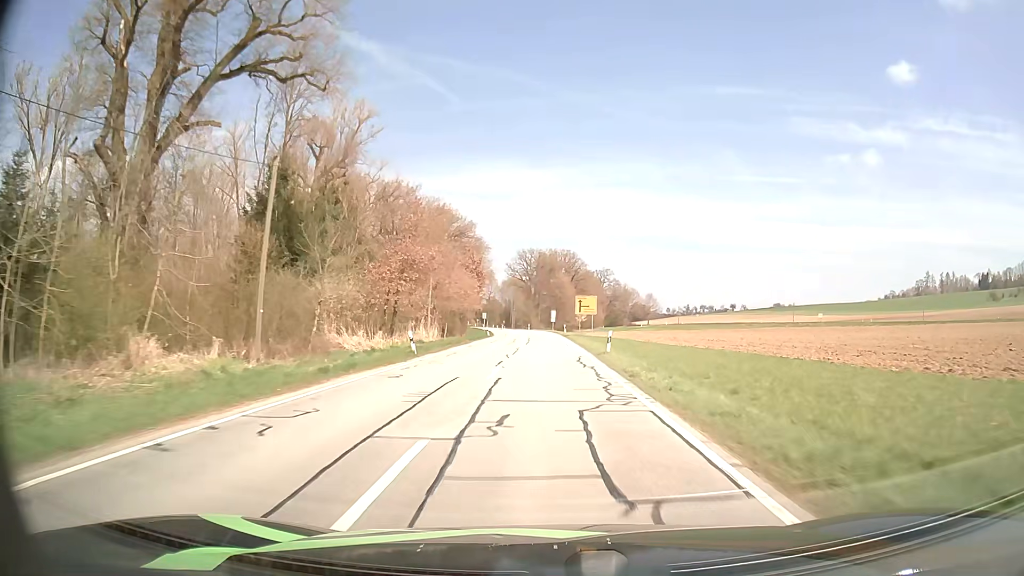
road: secondary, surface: asphalt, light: Day
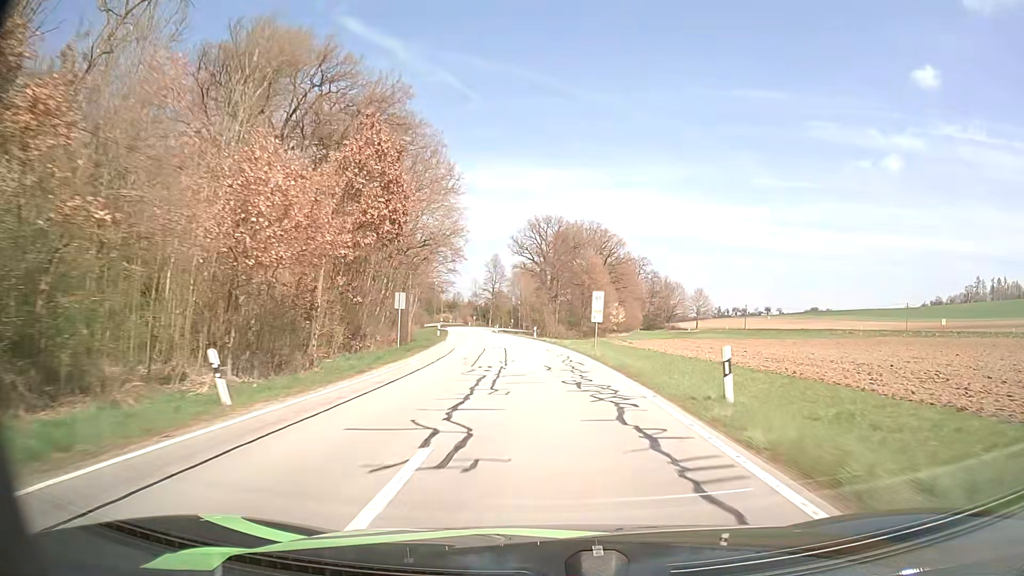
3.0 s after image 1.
(-0.7, +60.3) m; -2°
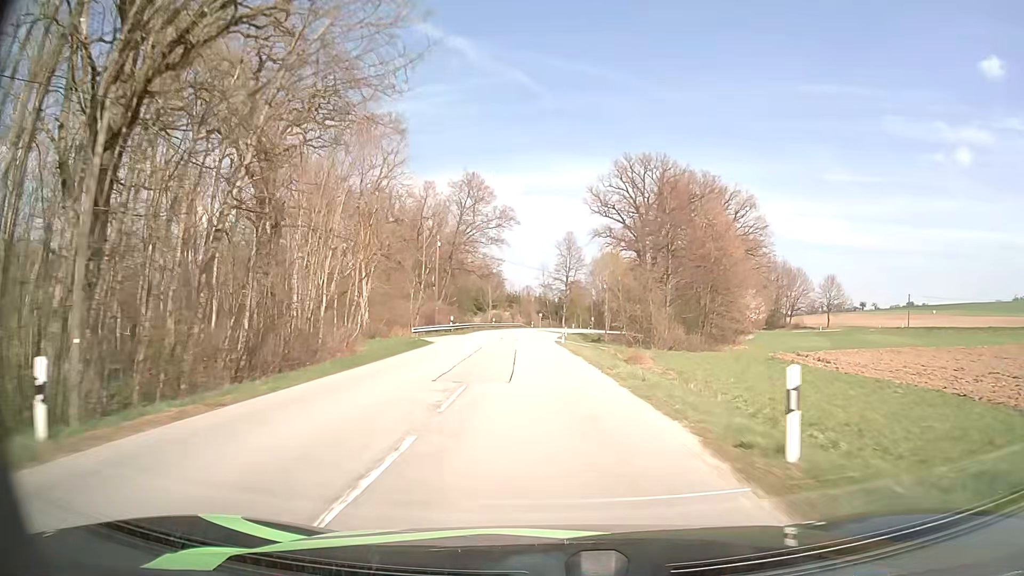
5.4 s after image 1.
(-2.3, +48.6) m; -6°
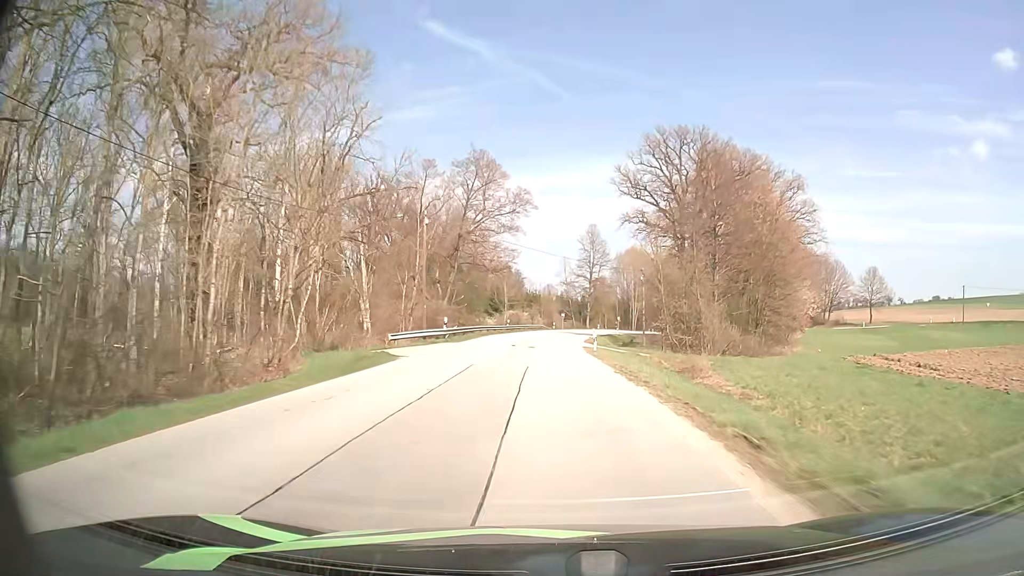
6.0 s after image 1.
(-0.2, +12.2) m; -2°
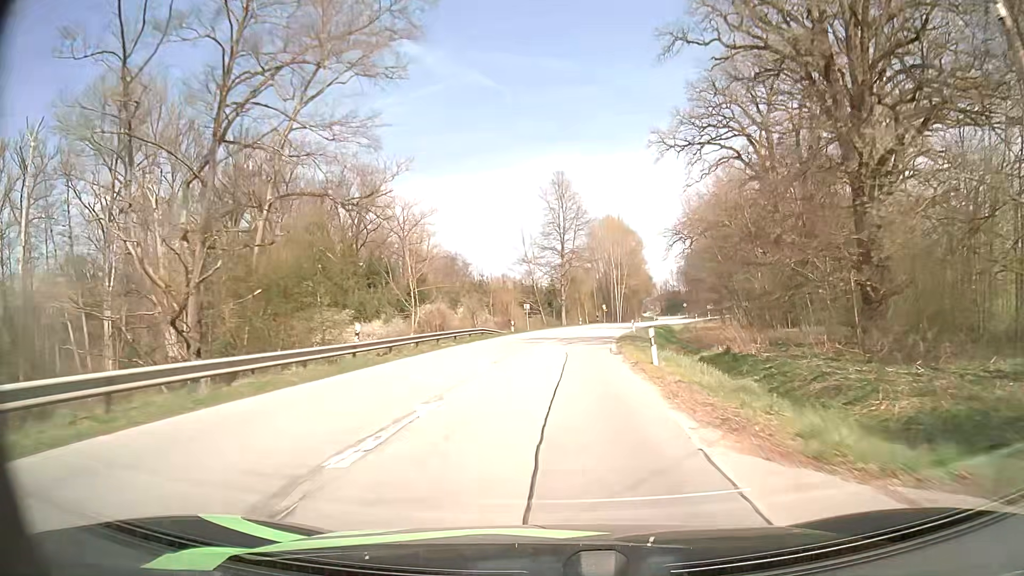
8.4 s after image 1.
(+0.5, +47.6) m; +3°
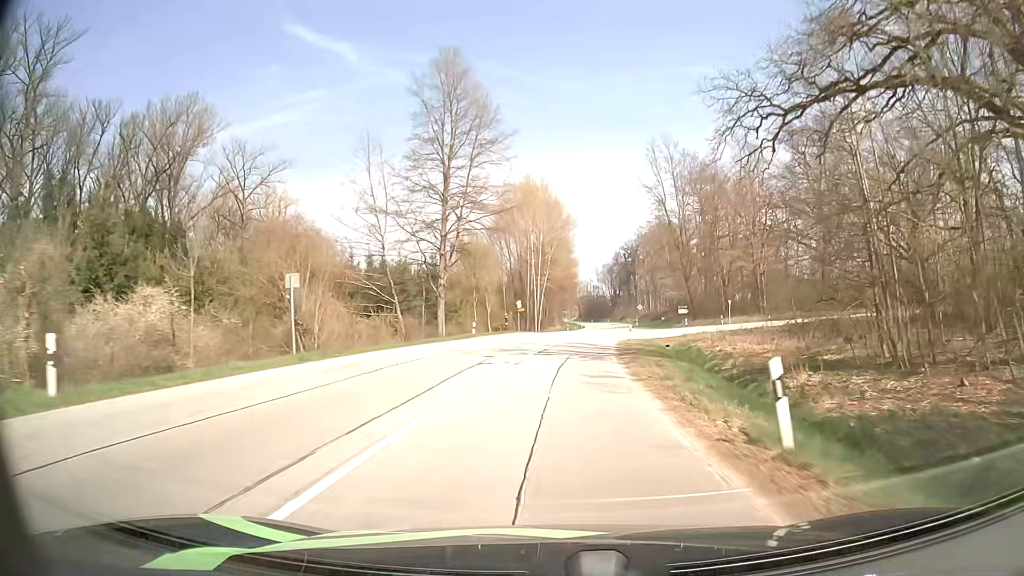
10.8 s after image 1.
(+2.9, +46.7) m; +8°
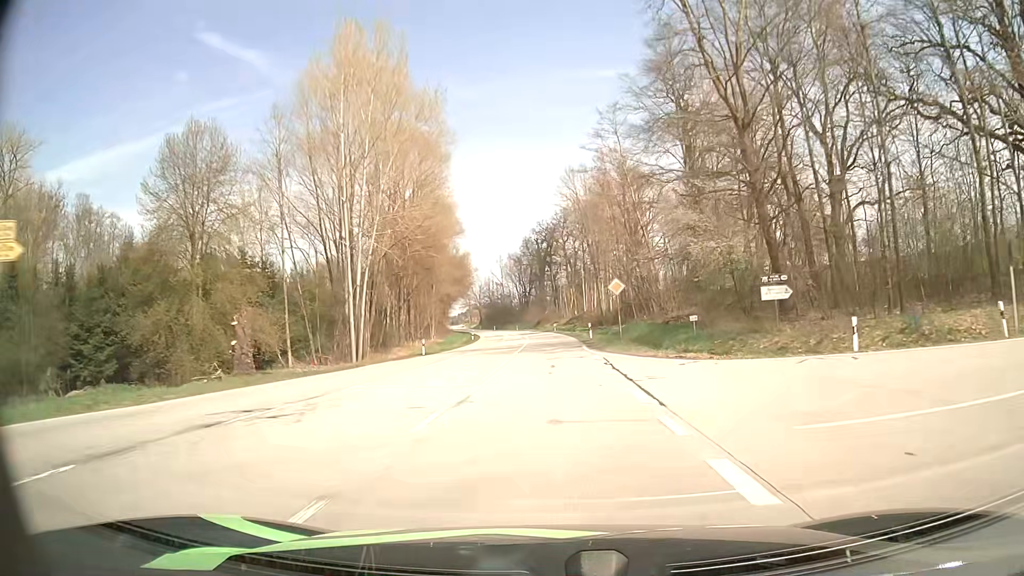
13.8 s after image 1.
(+4.6, +60.0) m; +7°
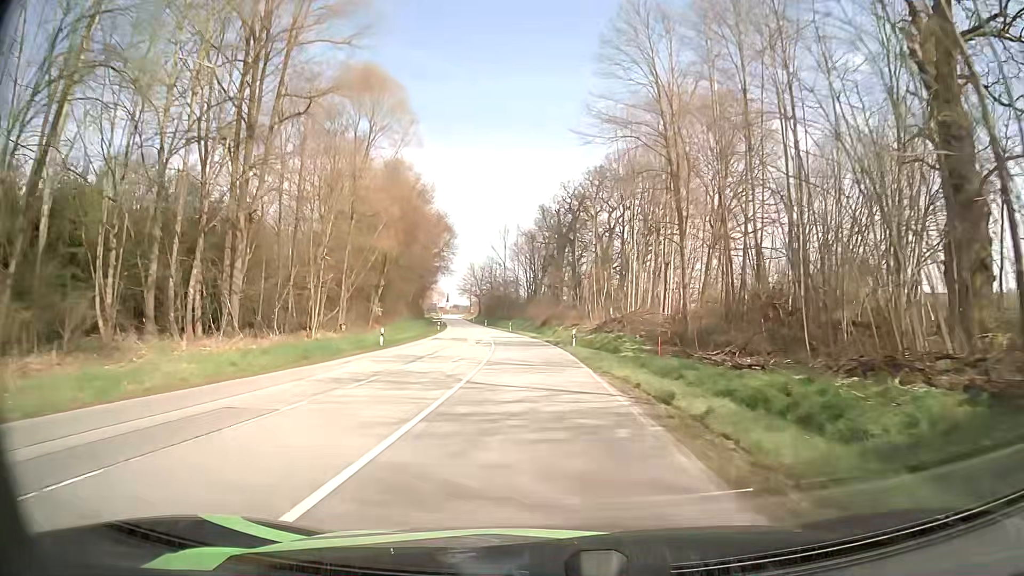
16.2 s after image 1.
(+0.4, +48.6) m; -1°
(0, +10) (0, +20) (-1, +30) (-1, +40) (-2, +50) (-3, +60) (-5, +70) (-6, +80) (-8, +90) (-9, +99) m
